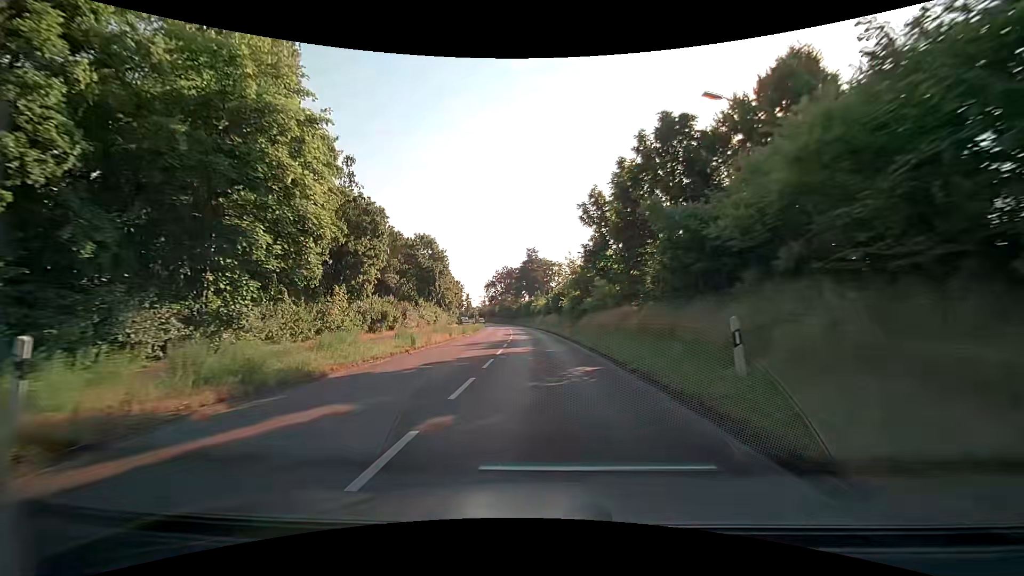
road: secondary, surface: asphalt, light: Day
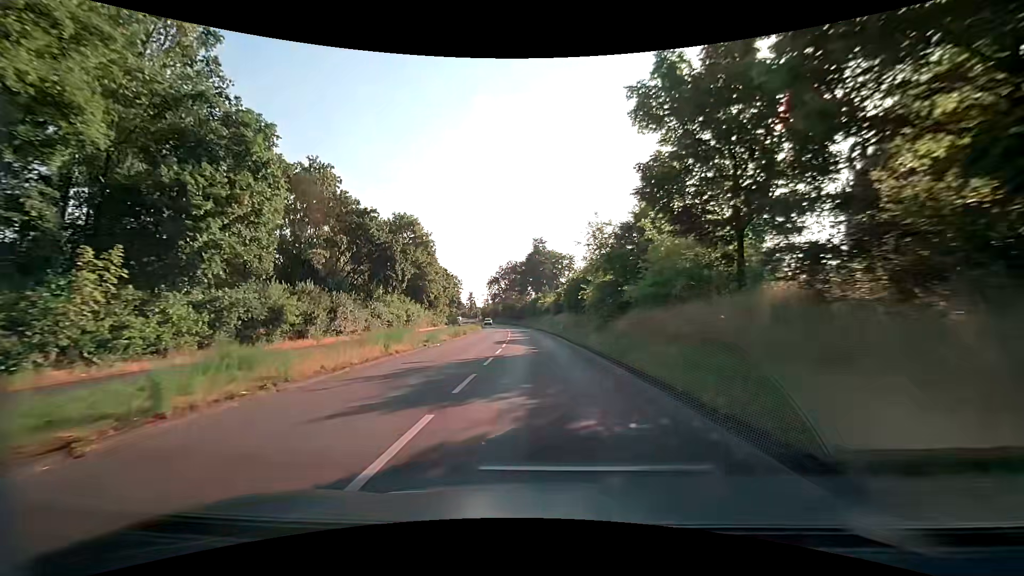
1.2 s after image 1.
(-0.1, +15.3) m; -1°
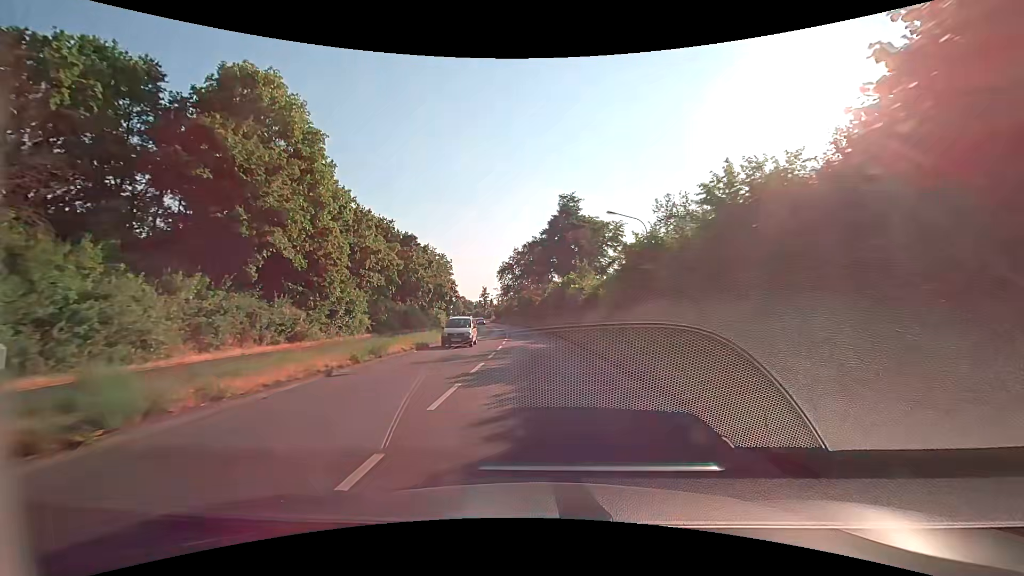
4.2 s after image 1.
(-0.9, +38.2) m; -3°
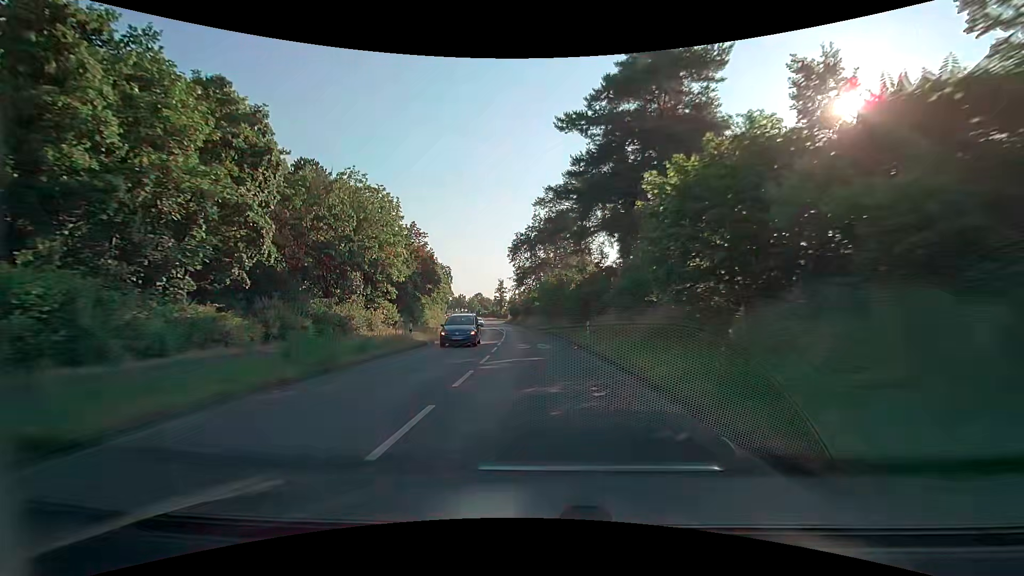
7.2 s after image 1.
(-1.0, +38.3) m; -3°
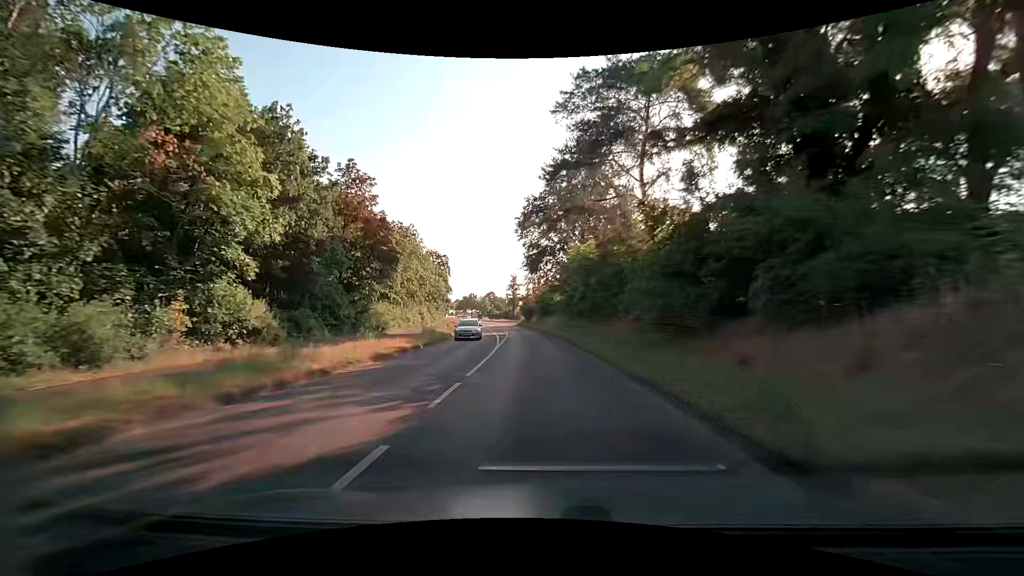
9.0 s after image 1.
(-0.5, +23.0) m; -2°
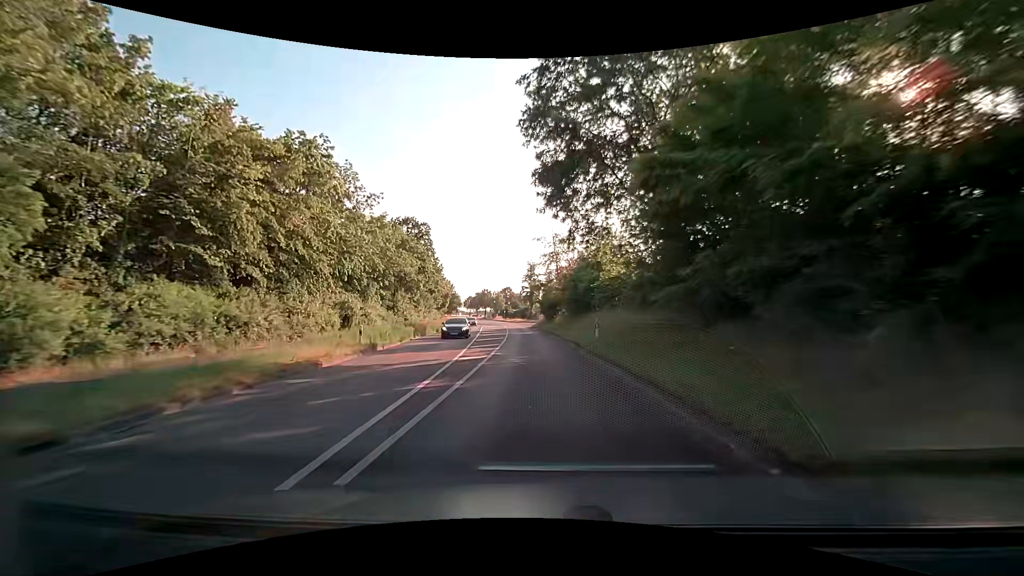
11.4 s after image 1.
(-0.7, +30.6) m; -2°
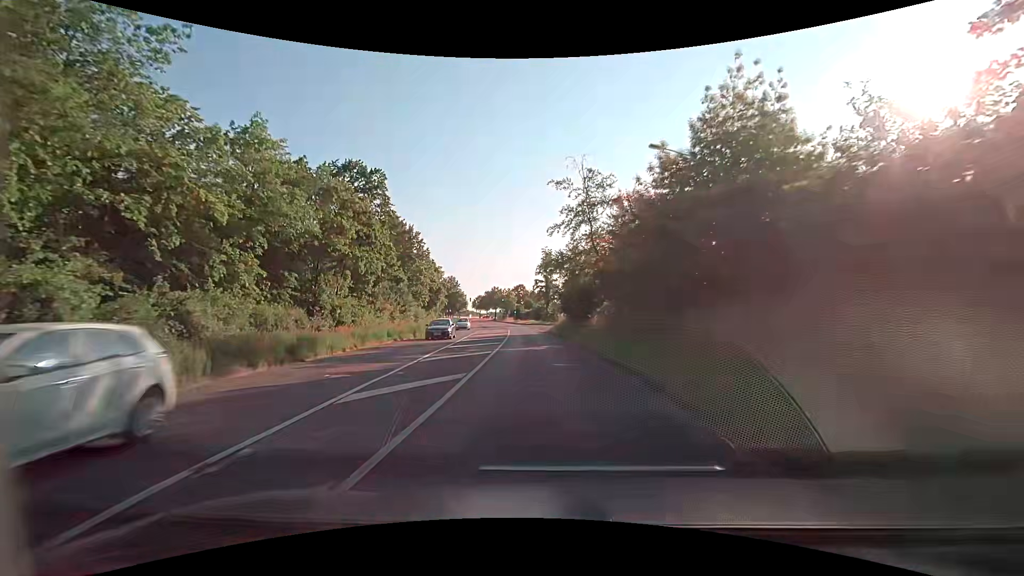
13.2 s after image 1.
(-0.6, +22.9) m; -3°
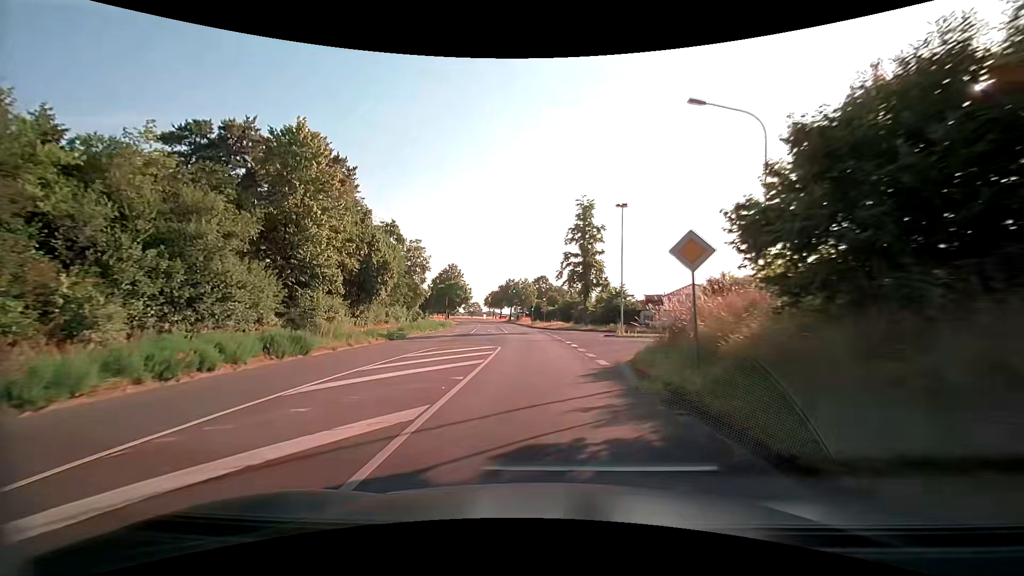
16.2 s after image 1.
(-0.9, +38.1) m; -2°
(0, +10) (0, +20) (-1, +30) (-1, +40) (-2, +50) (-3, +60) (-4, +70) (-6, +80) (-7, +90) (-8, +100) m
